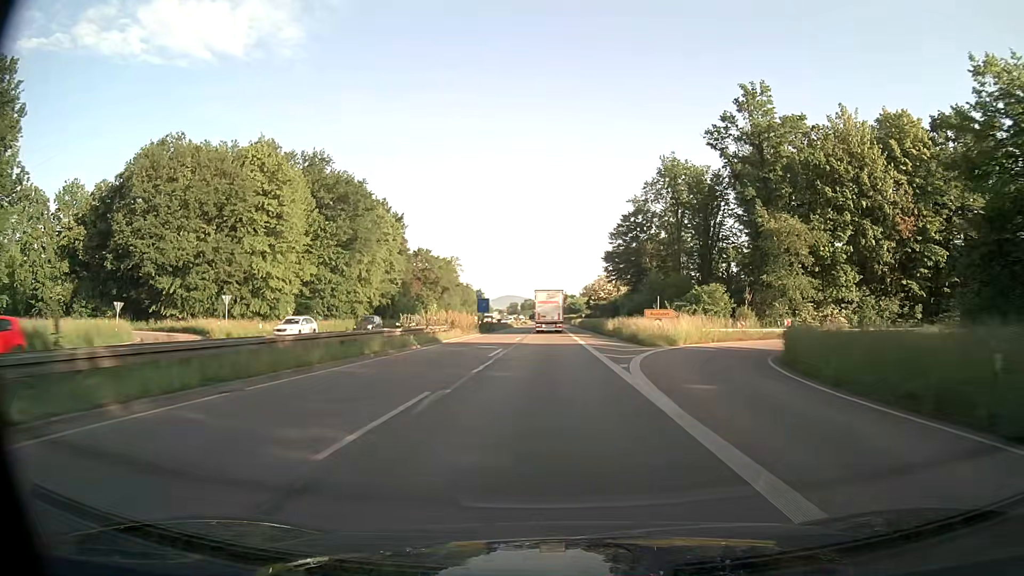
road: trunk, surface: asphalt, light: Day
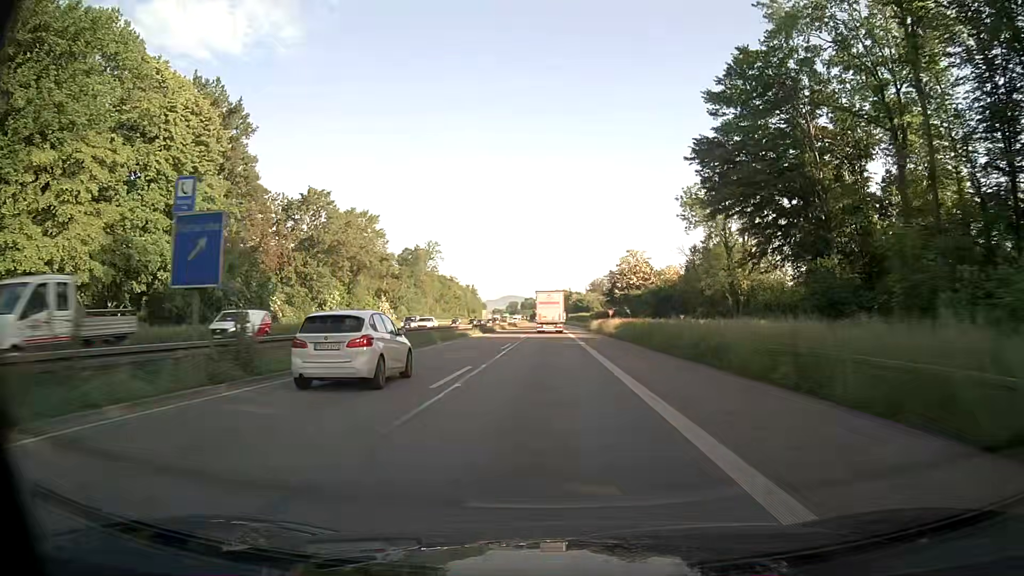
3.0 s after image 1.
(-0.2, +66.3) m; 0°
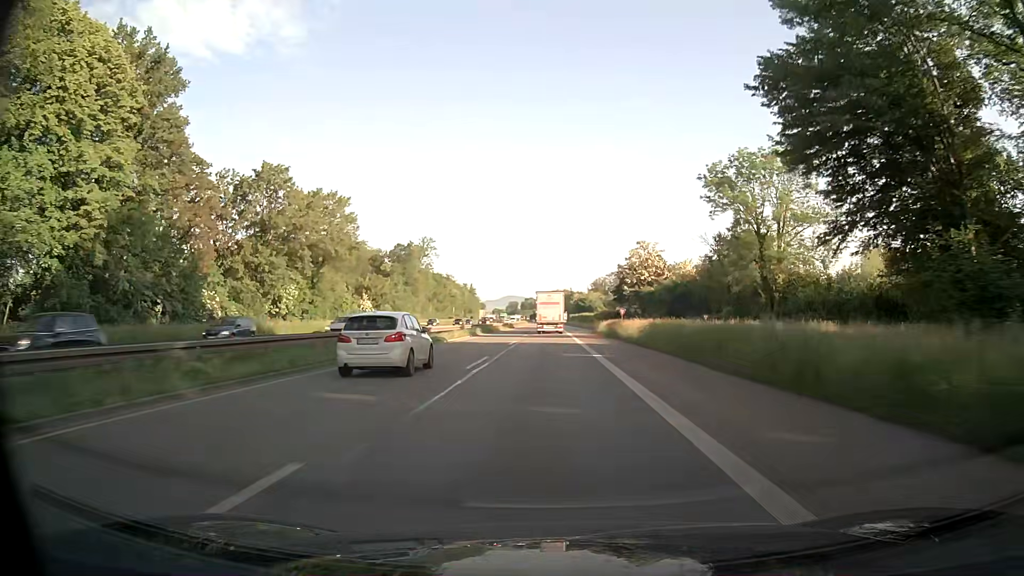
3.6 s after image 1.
(0.0, +13.2) m; 0°
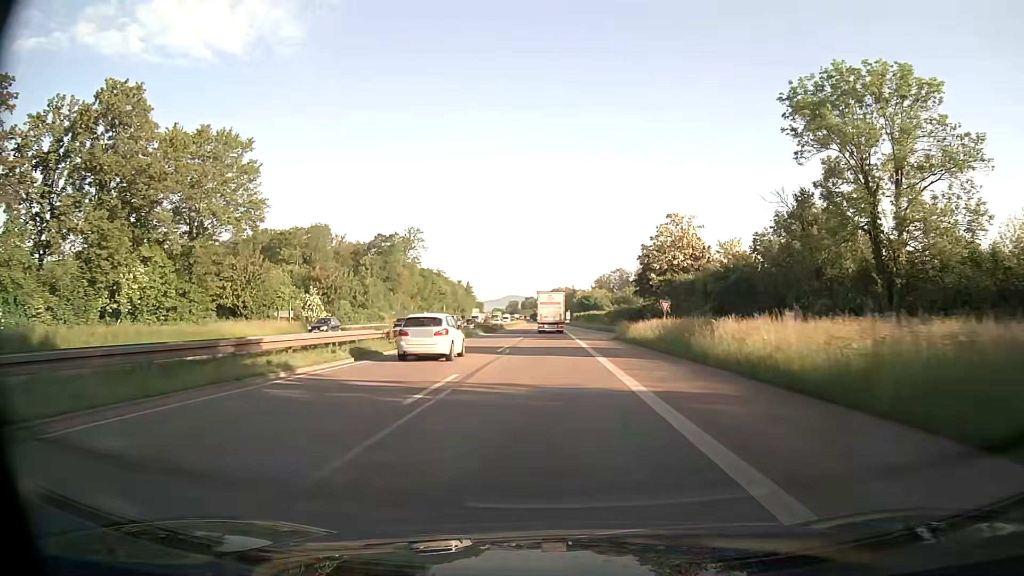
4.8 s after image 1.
(-0.1, +26.3) m; -1°
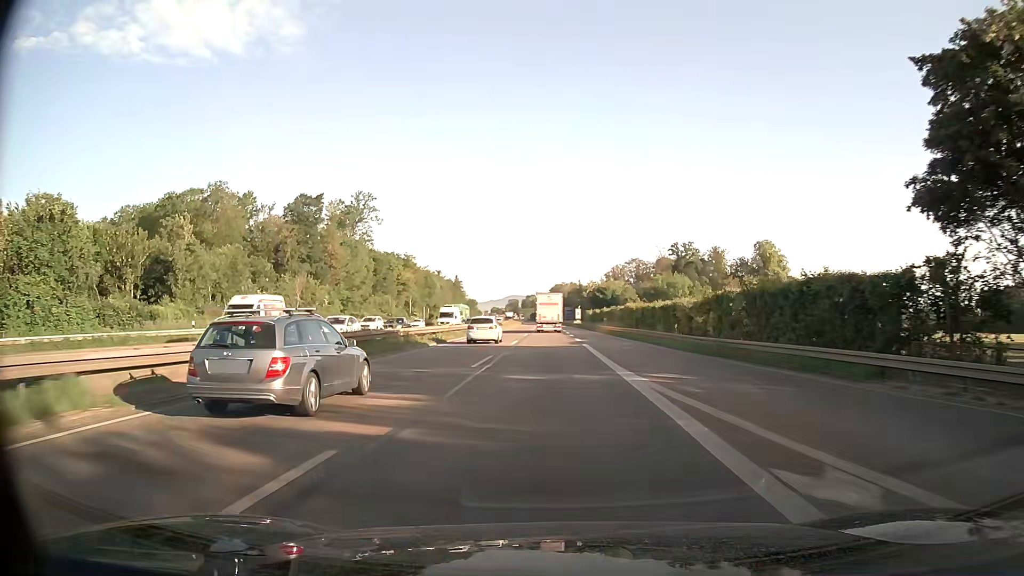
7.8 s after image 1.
(+0.1, +64.7) m; 0°
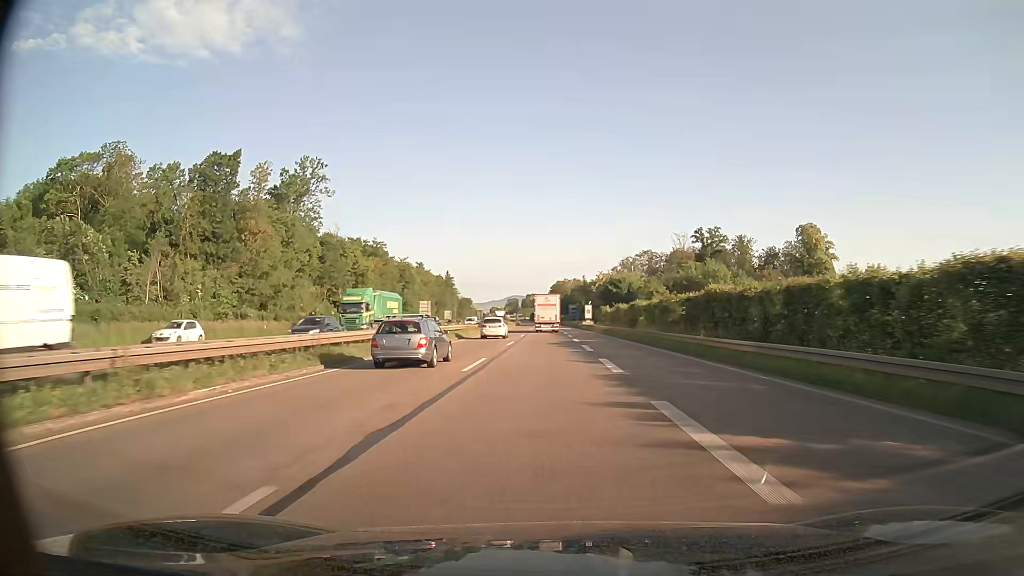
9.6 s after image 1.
(-0.1, +38.2) m; 0°
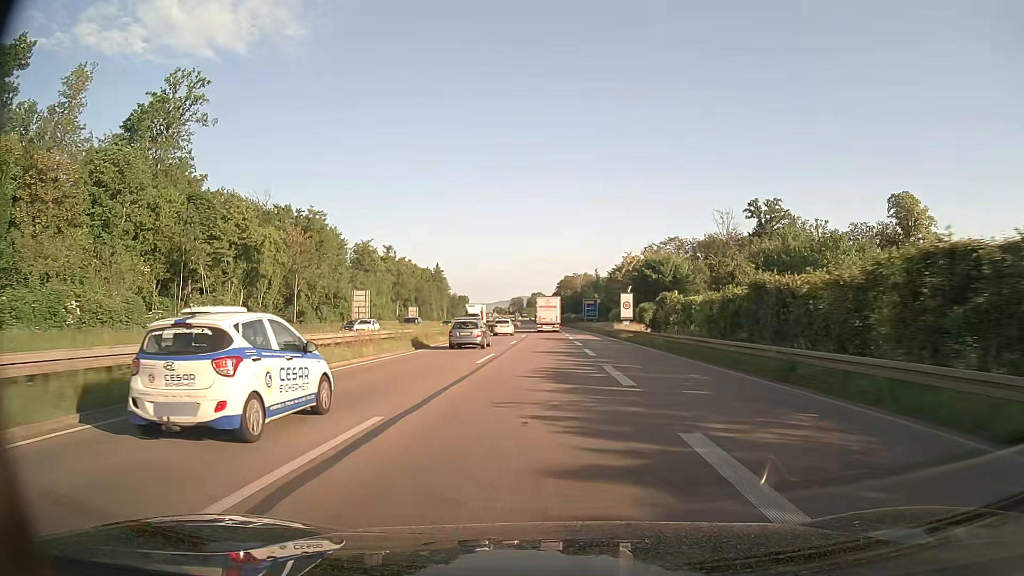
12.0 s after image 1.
(-0.2, +51.1) m; -1°
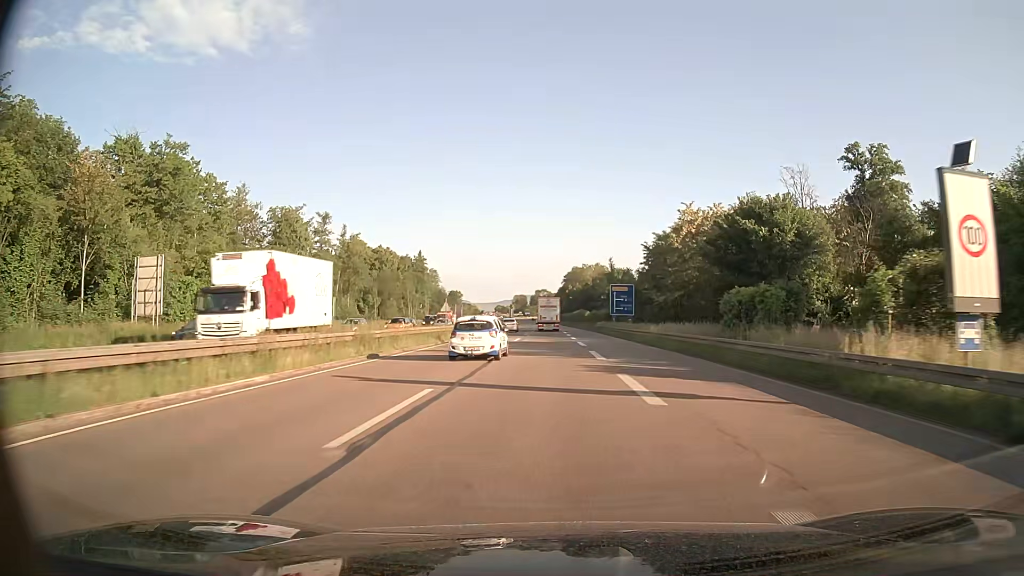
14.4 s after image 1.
(-0.3, +51.4) m; -1°
(0, +10) (0, +20) (0, +30) (0, +40) (0, +50) (0, +60) (0, +70) (-1, +80) (-1, +90) (-1, +100) m
